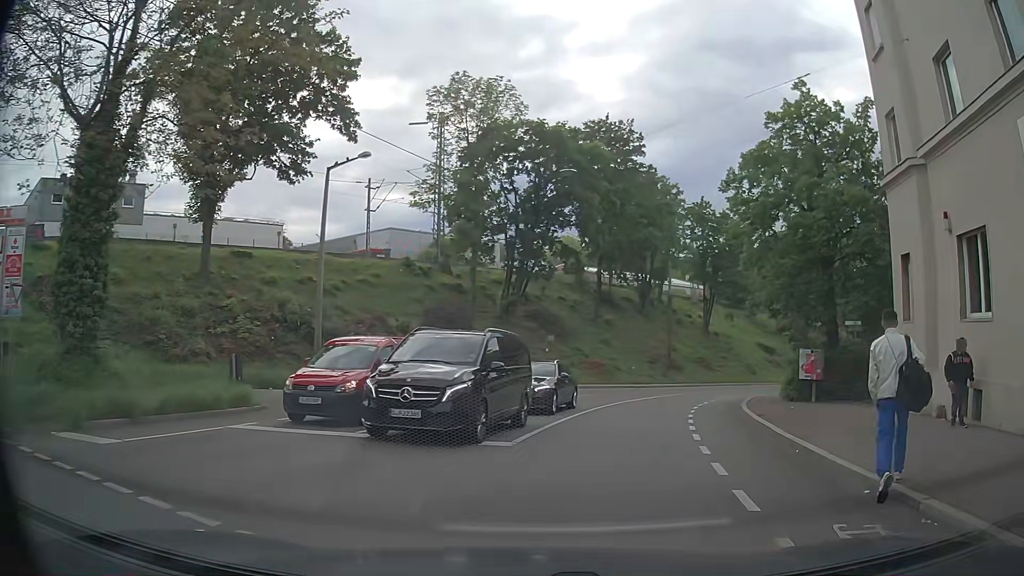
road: secondary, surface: asphalt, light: Day
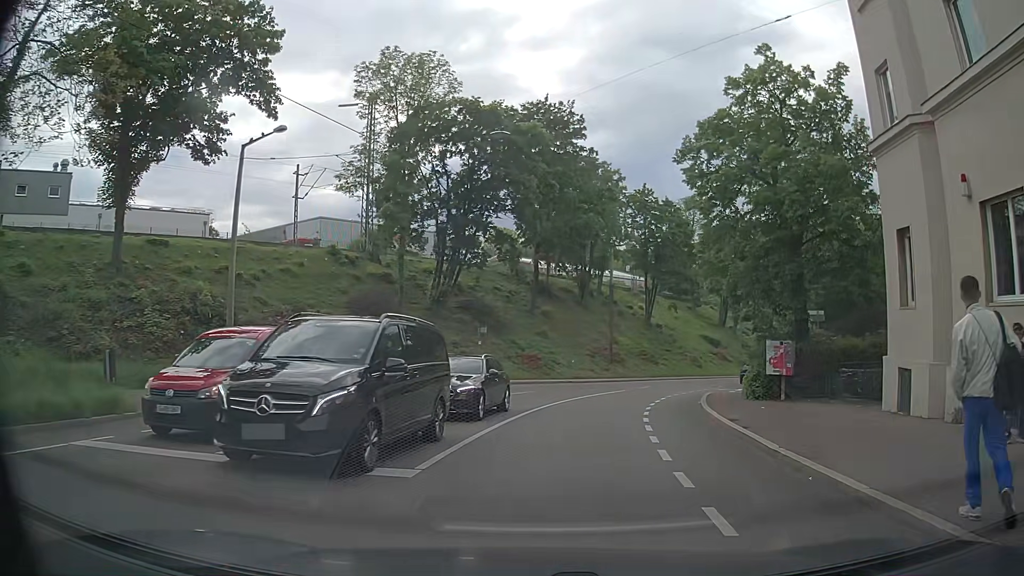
(+0.2, +3.2) m; +4°
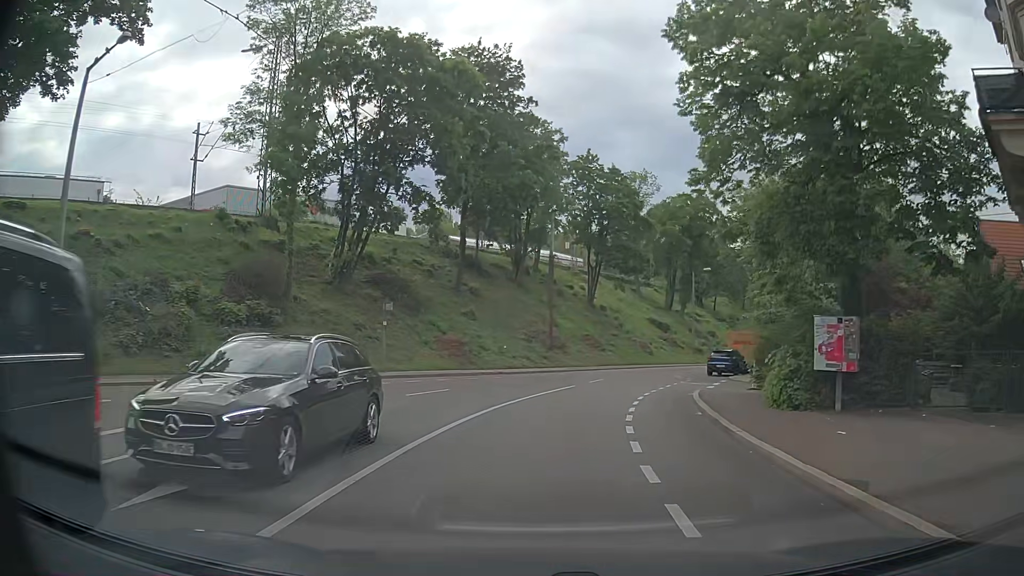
(+0.7, +8.6) m; +6°
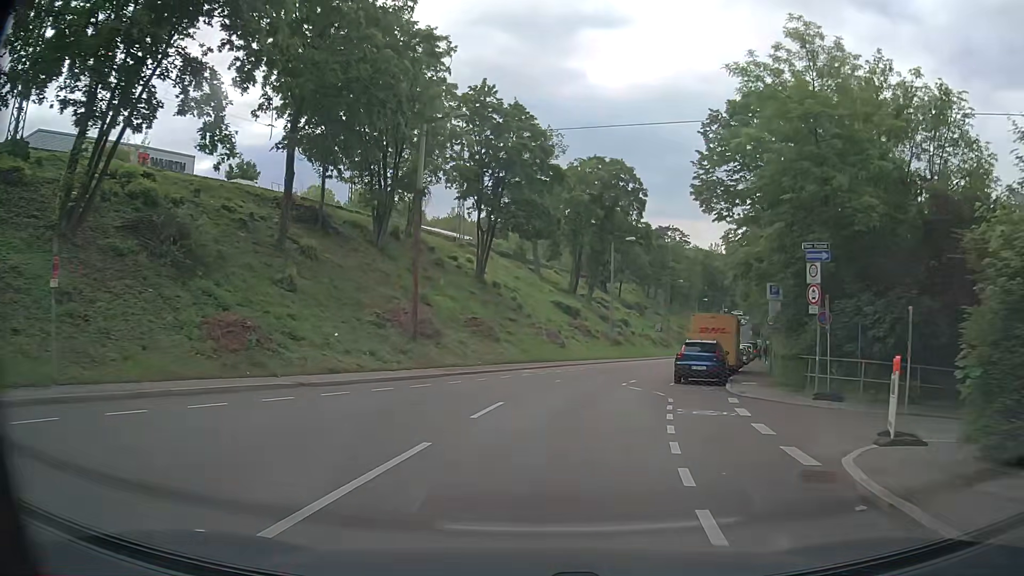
(+1.4, +16.6) m; +10°
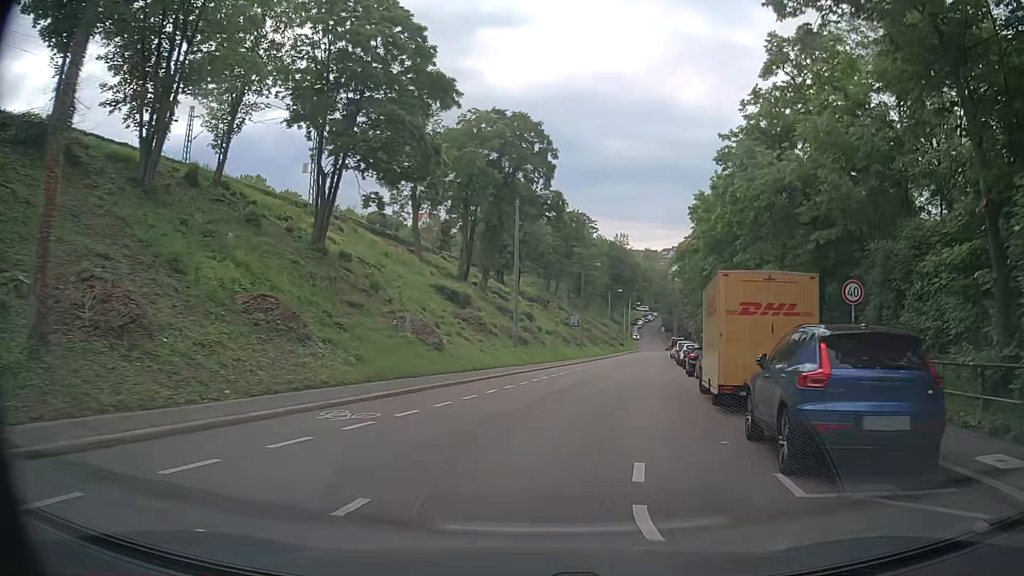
(+1.4, +17.8) m; +9°
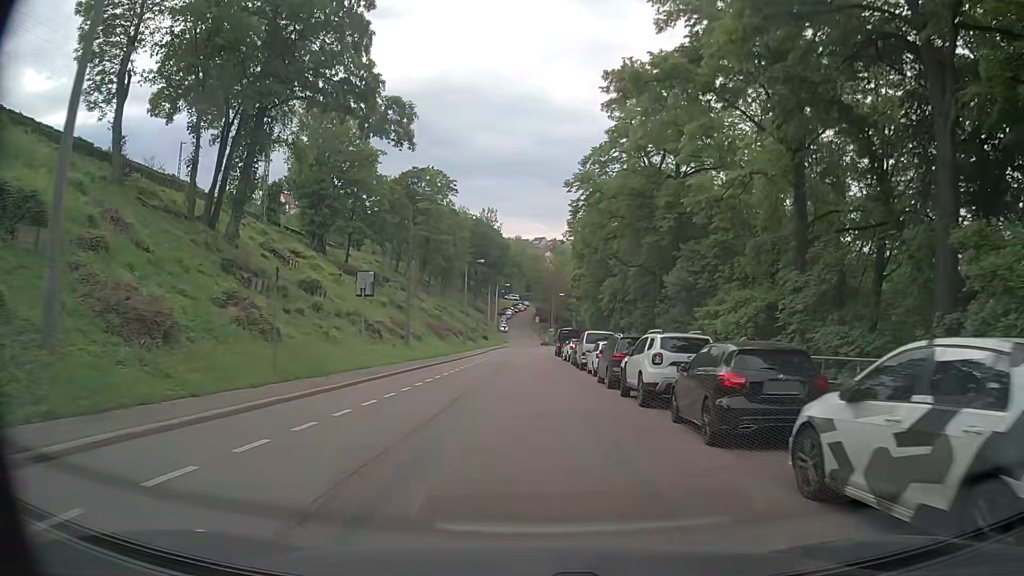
(+4.9, +31.7) m; +11°
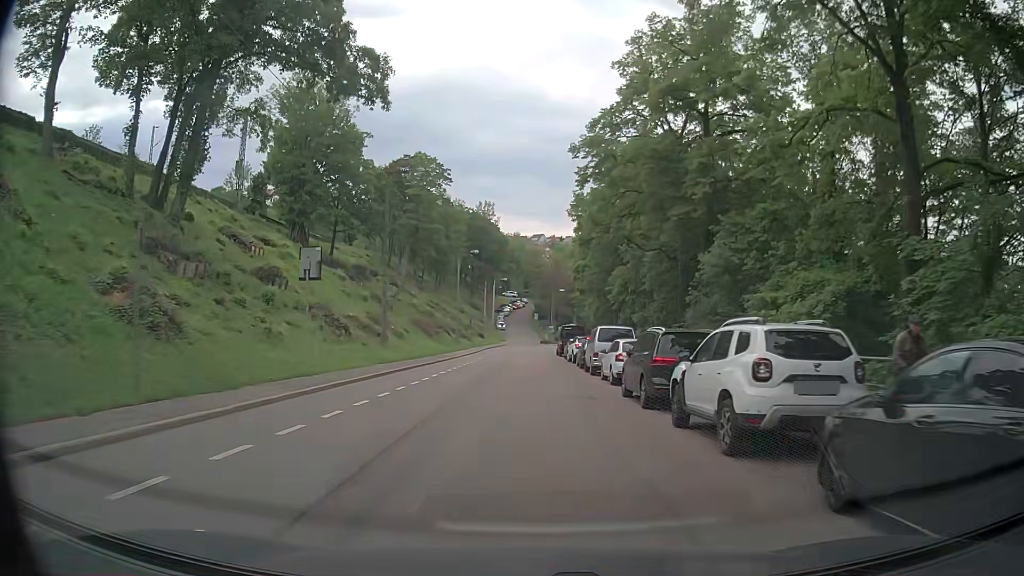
(0.0, +6.6) m; 0°
